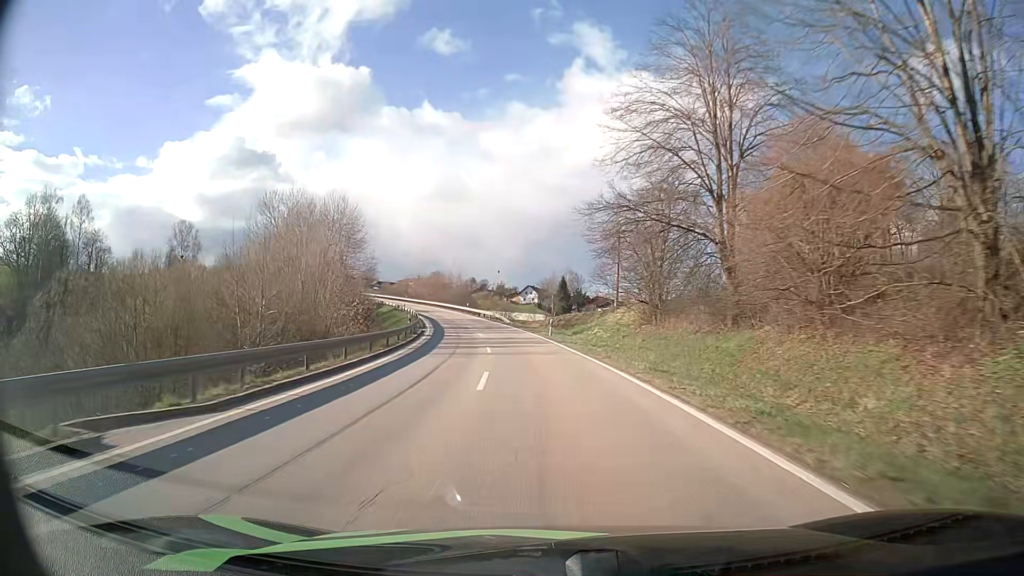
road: secondary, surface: asphalt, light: Day
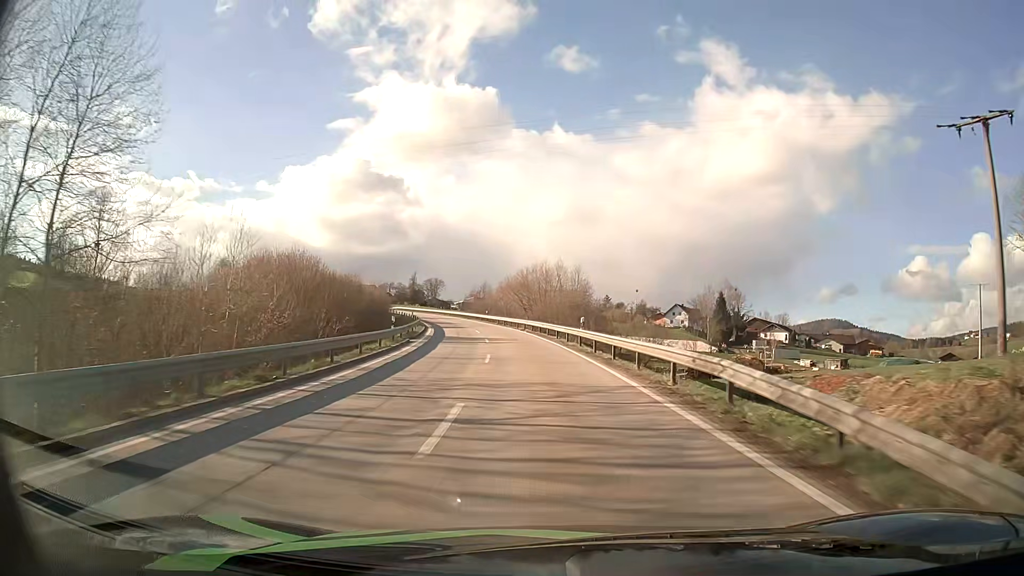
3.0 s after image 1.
(-6.1, +59.0) m; -12°
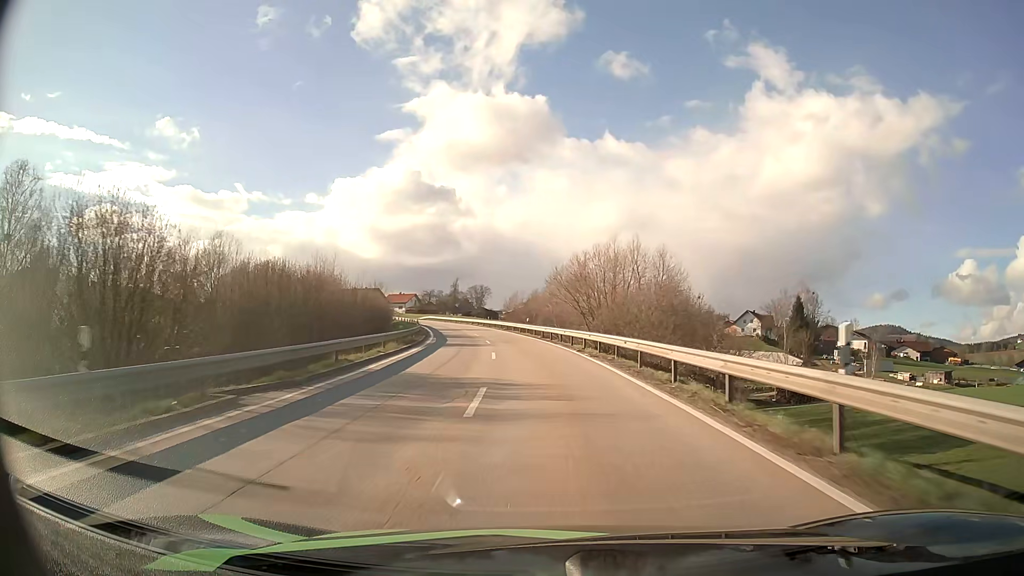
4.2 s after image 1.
(-1.0, +23.8) m; -5°
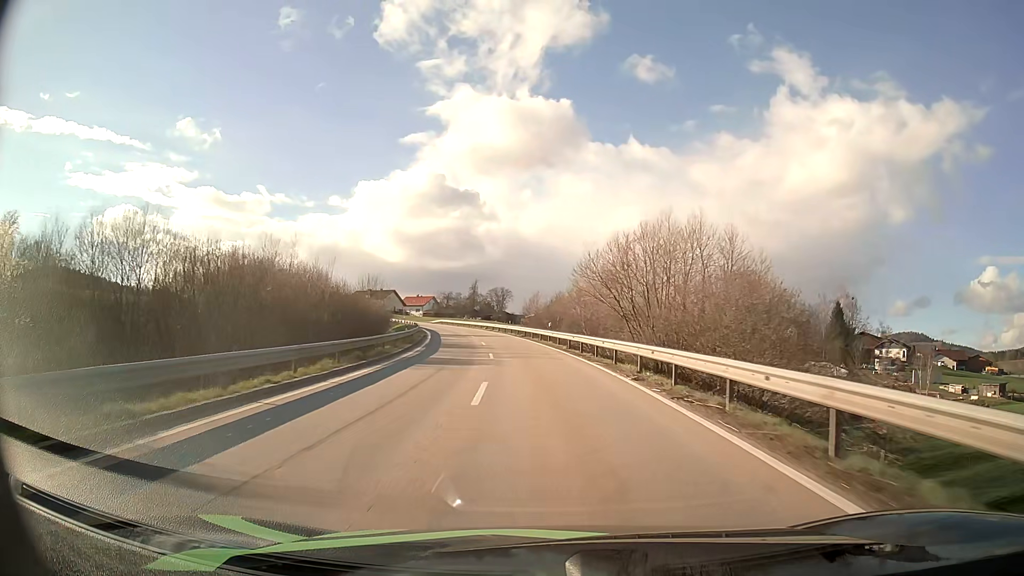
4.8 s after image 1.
(-0.2, +11.9) m; -2°
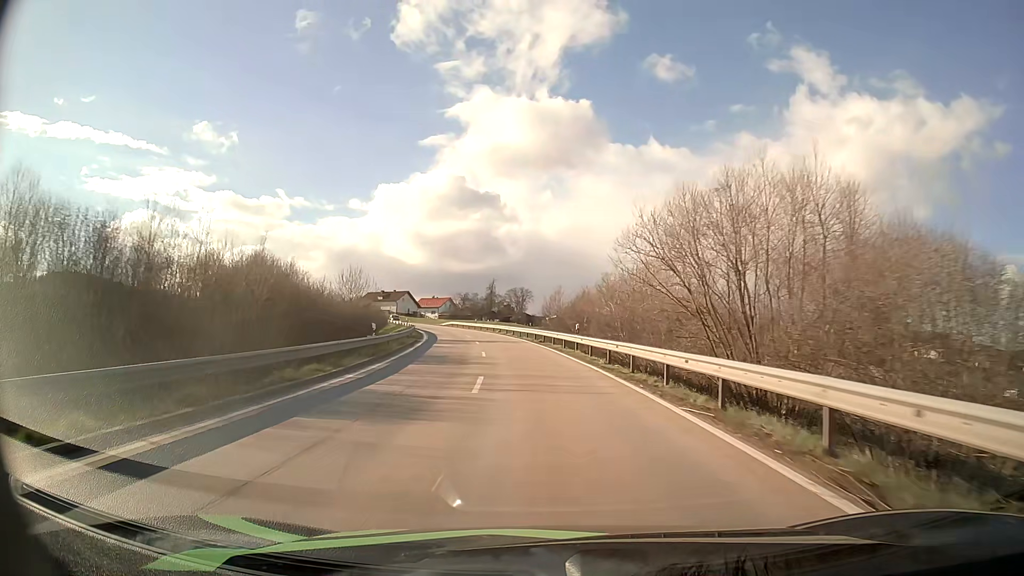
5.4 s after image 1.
(-0.2, +11.9) m; -2°
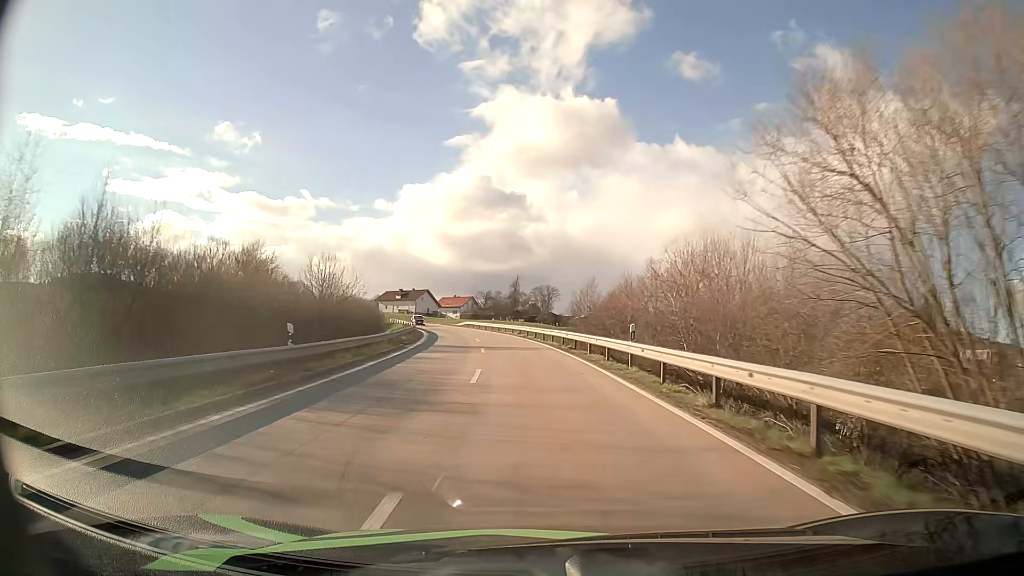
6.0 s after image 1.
(-0.2, +11.8) m; -2°
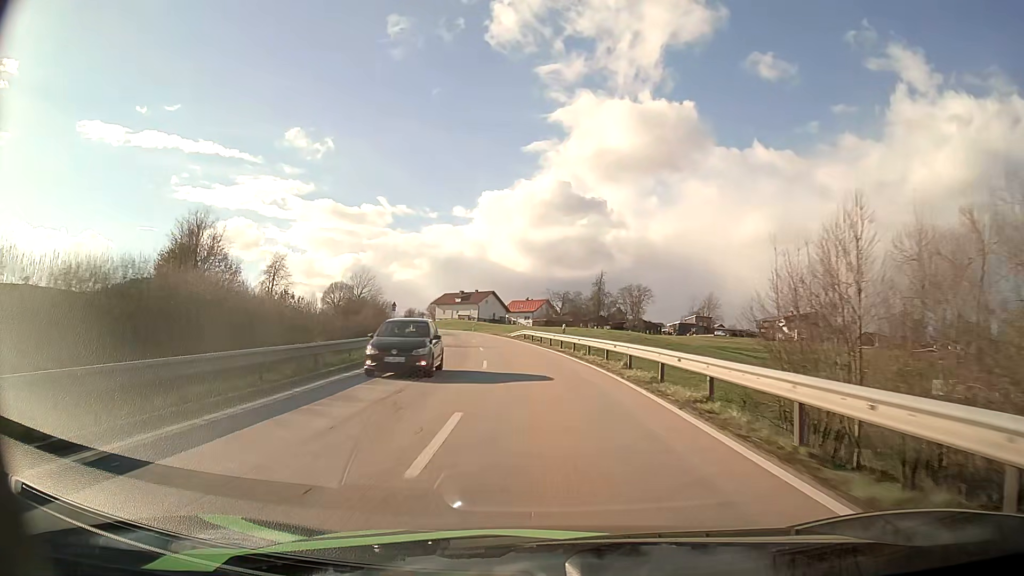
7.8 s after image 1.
(-2.2, +35.3) m; -7°
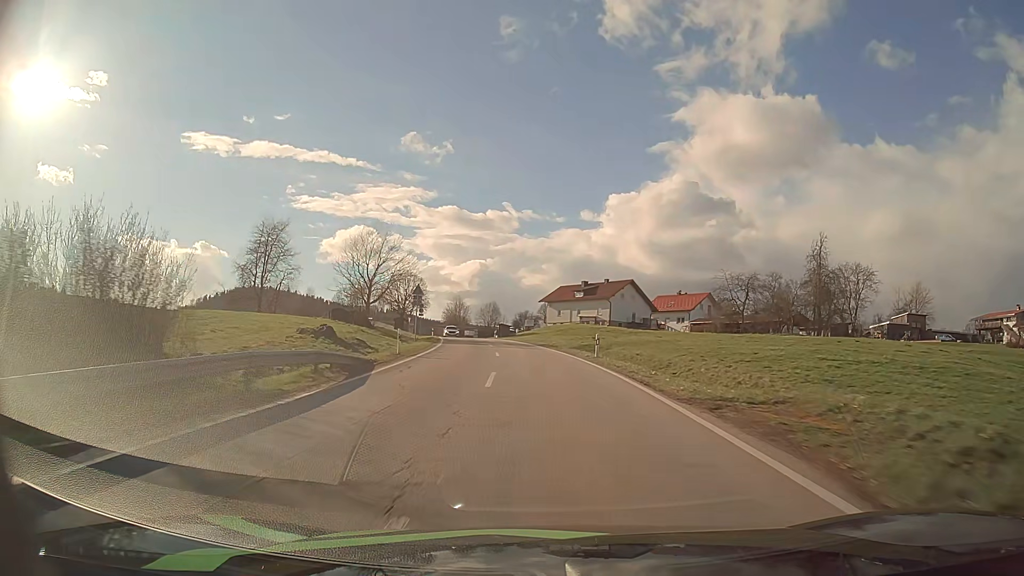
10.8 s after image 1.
(-6.0, +59.1) m; -11°
(0, +10) (-1, +20) (-1, +30) (-2, +40) (-3, +50) (-5, +60) (-6, +70) (-8, +79) (-10, +89) (-12, +99) m
